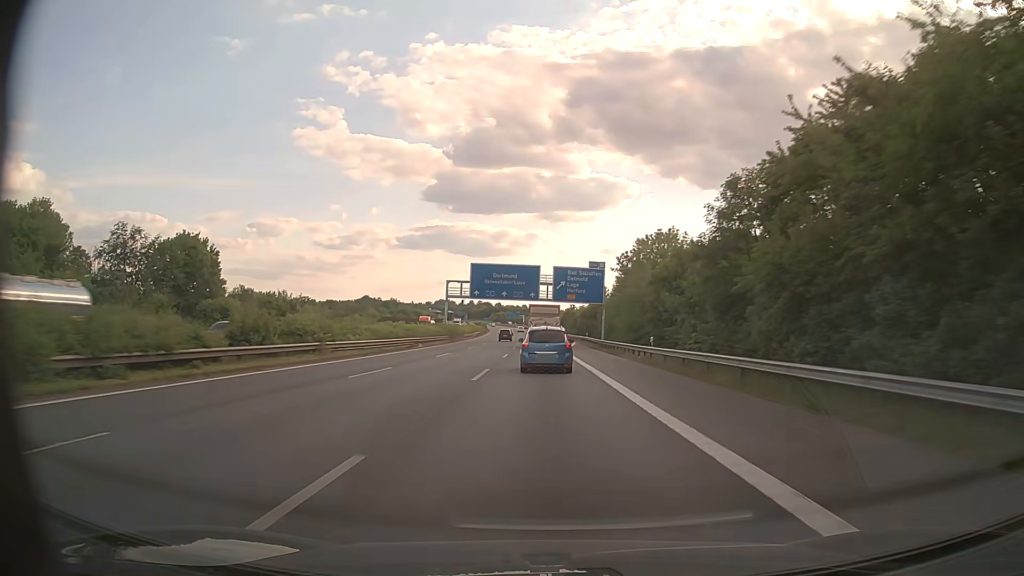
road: motorway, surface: asphalt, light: Day
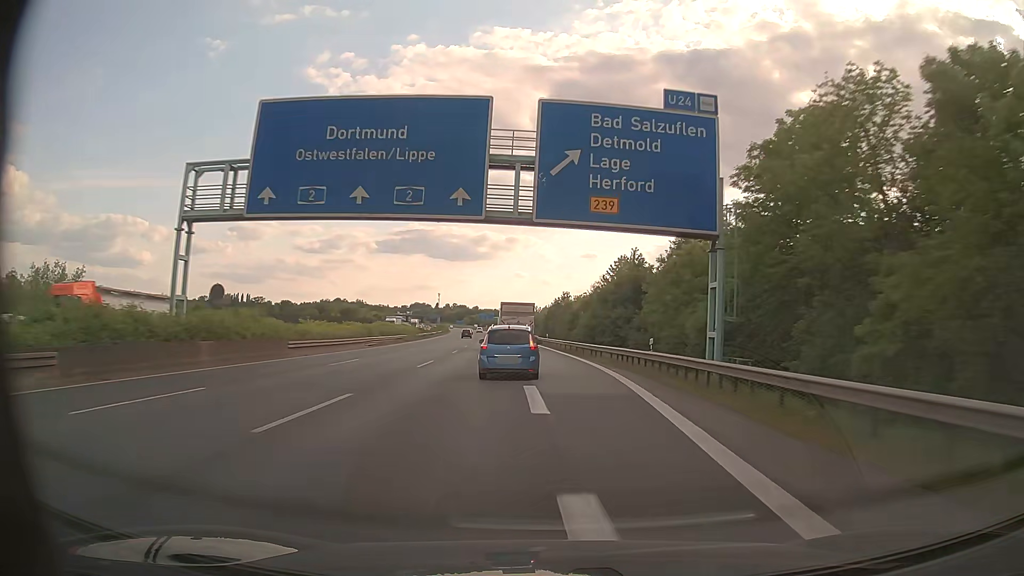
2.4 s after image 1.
(+0.3, +64.4) m; +2°
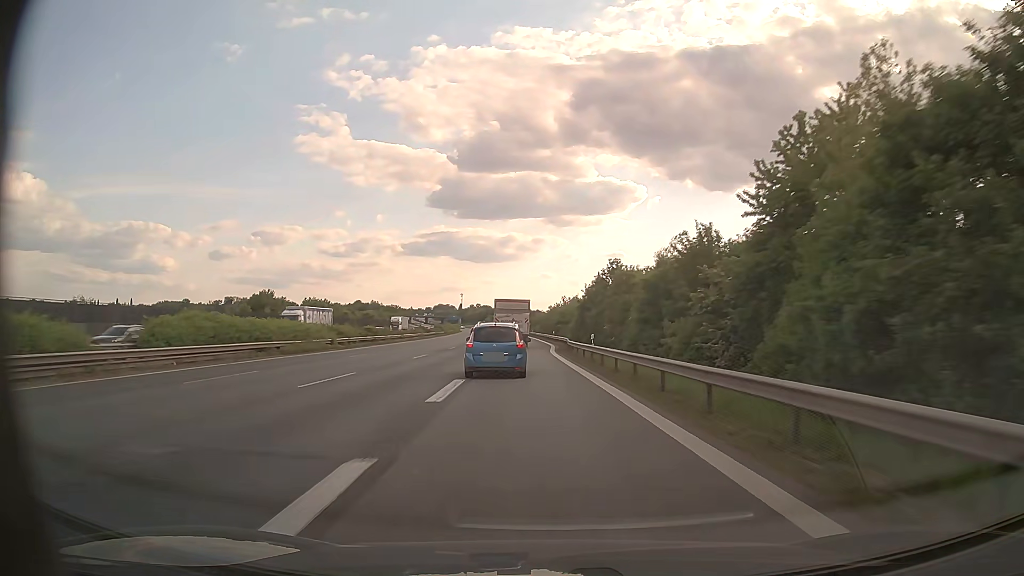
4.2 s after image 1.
(-0.6, +46.5) m; -2°
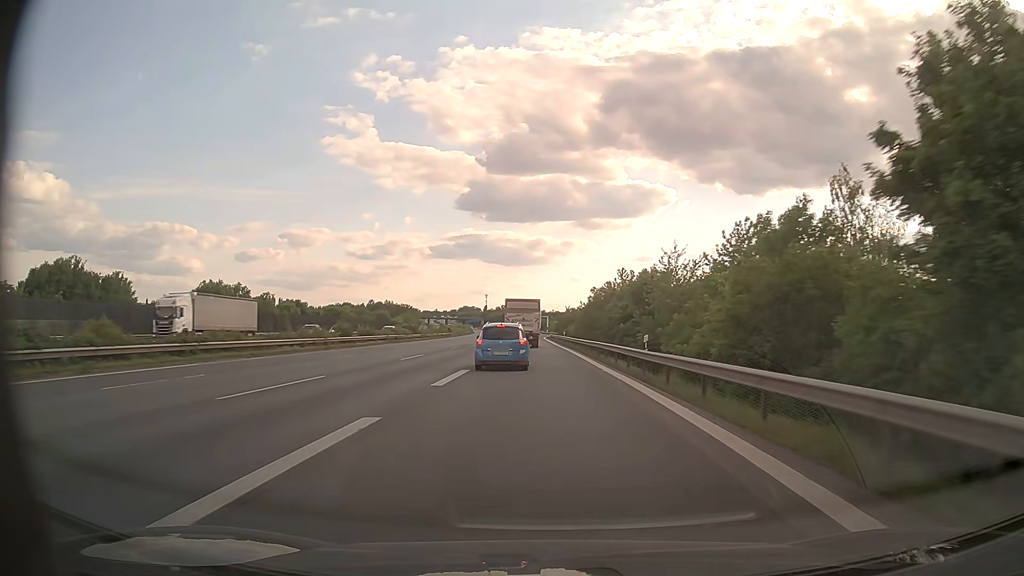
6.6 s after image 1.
(-1.8, +57.4) m; -3°
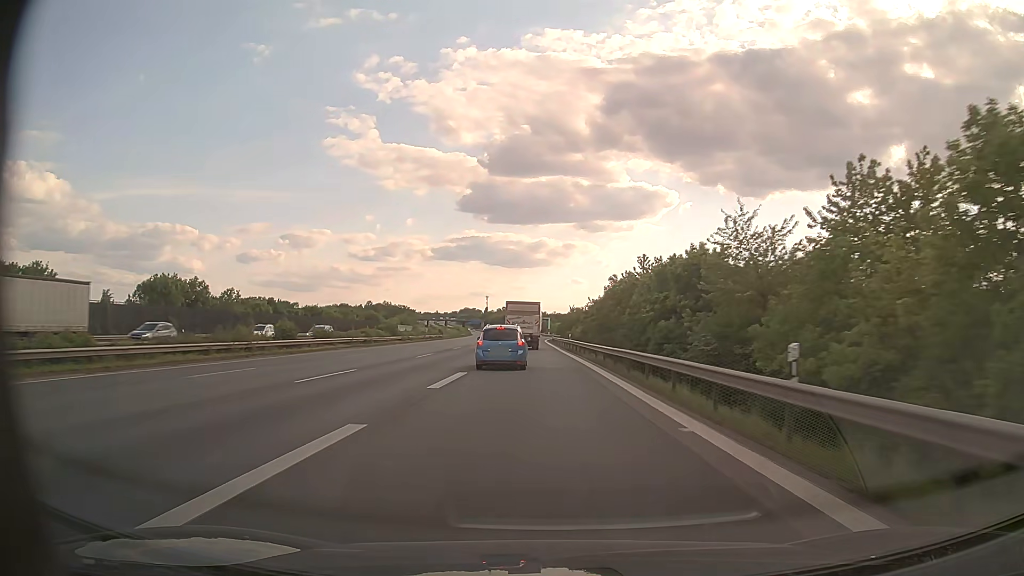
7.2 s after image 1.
(0.0, +13.5) m; 0°
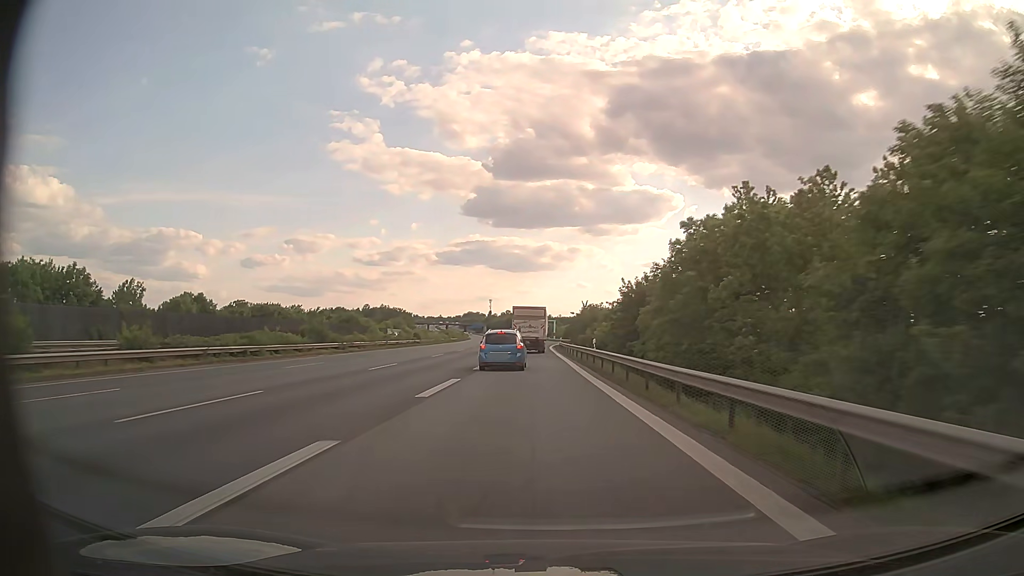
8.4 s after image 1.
(0.0, +26.6) m; 0°
(0, +10) (0, +20) (0, +30) (-1, +40) (-1, +50) (-1, +60) (-1, +70) (-1, +80) (-1, +90) (-1, +100) m
